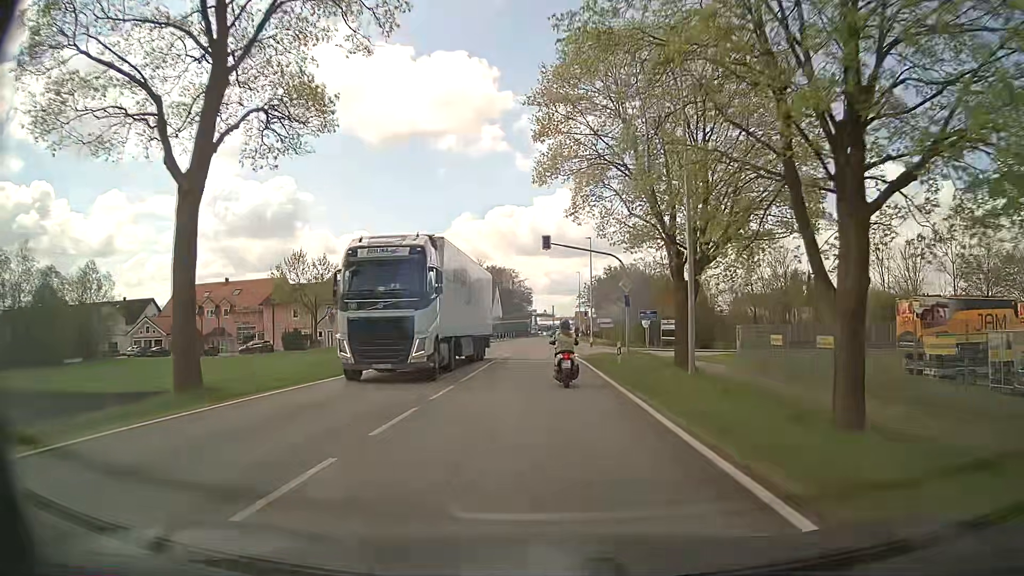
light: Day
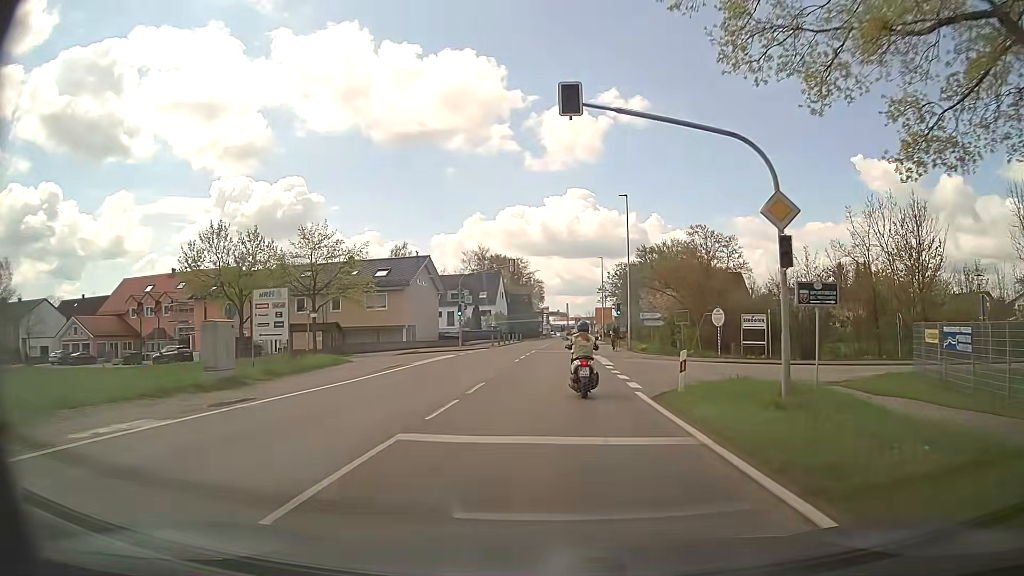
(-0.2, +21.1) m; -1°
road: secondary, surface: asphalt
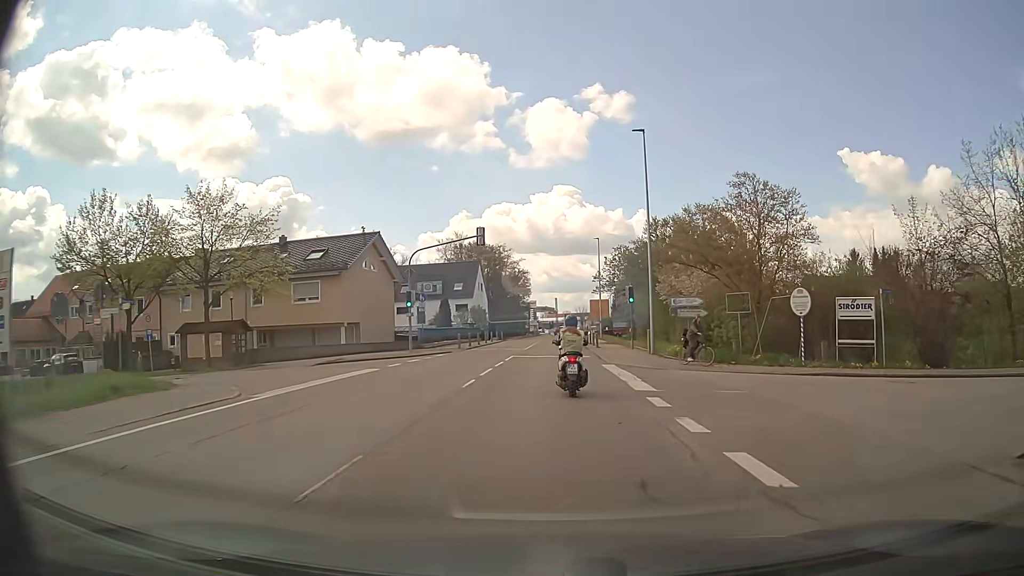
(+0.3, +14.2) m; +1°
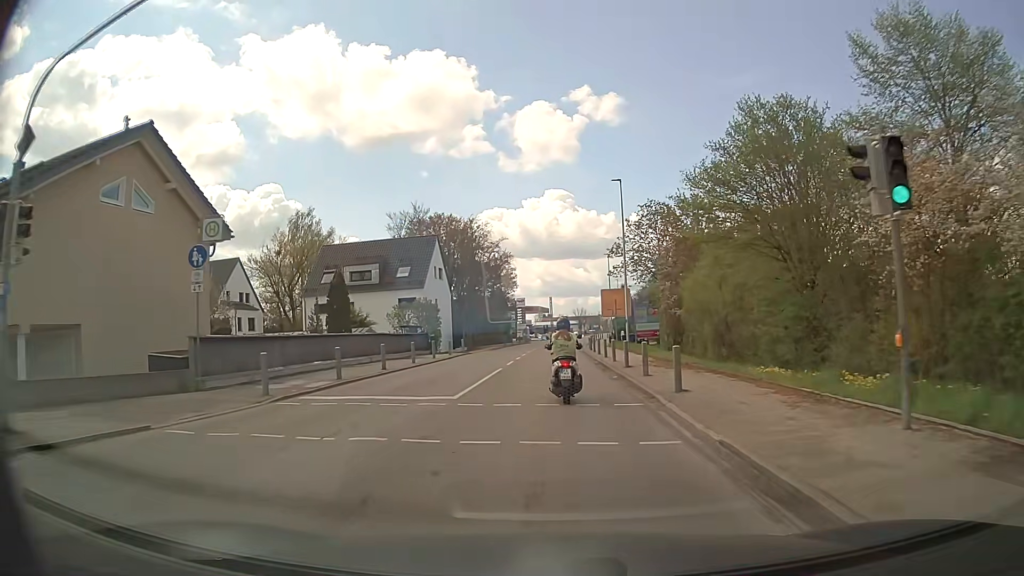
(+0.4, +28.5) m; 0°
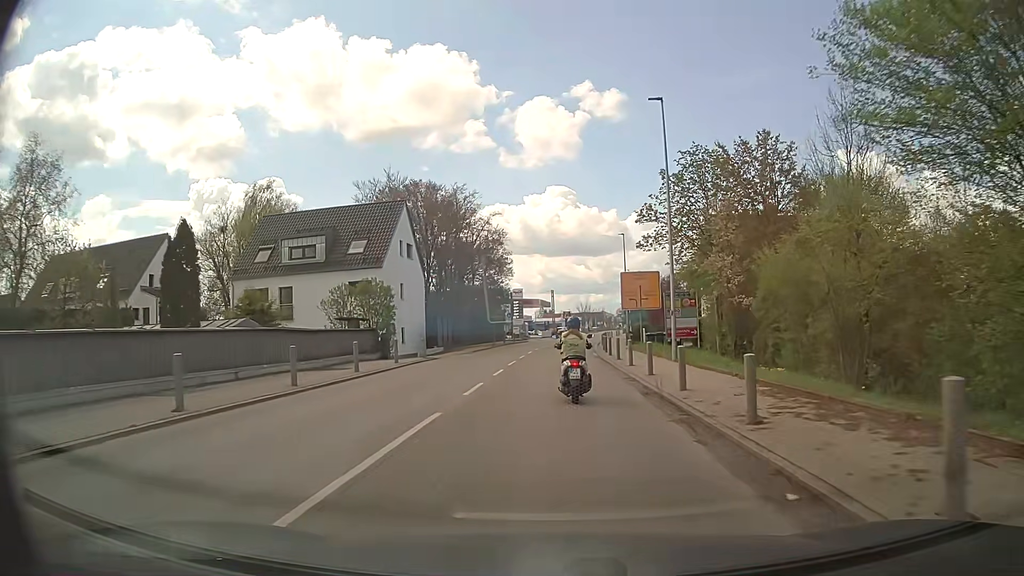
(+0.1, +14.4) m; 0°
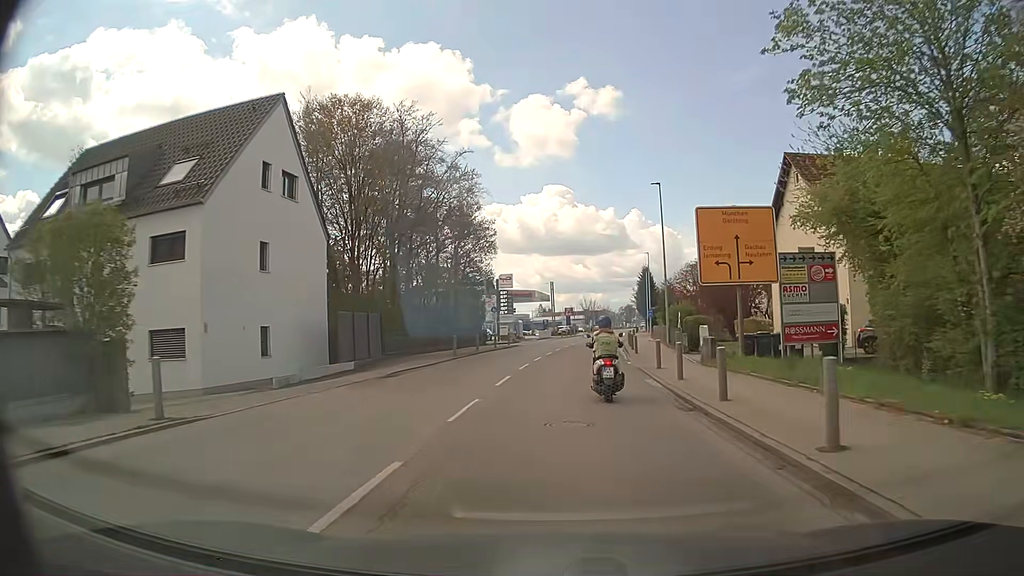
(0.0, +22.1) m; 0°
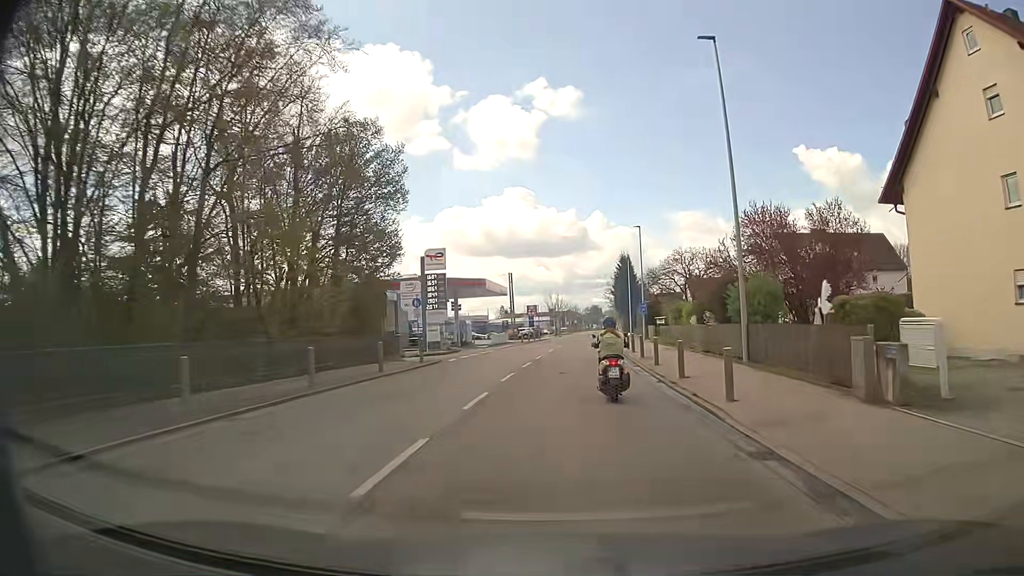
(+0.6, +22.5) m; +4°
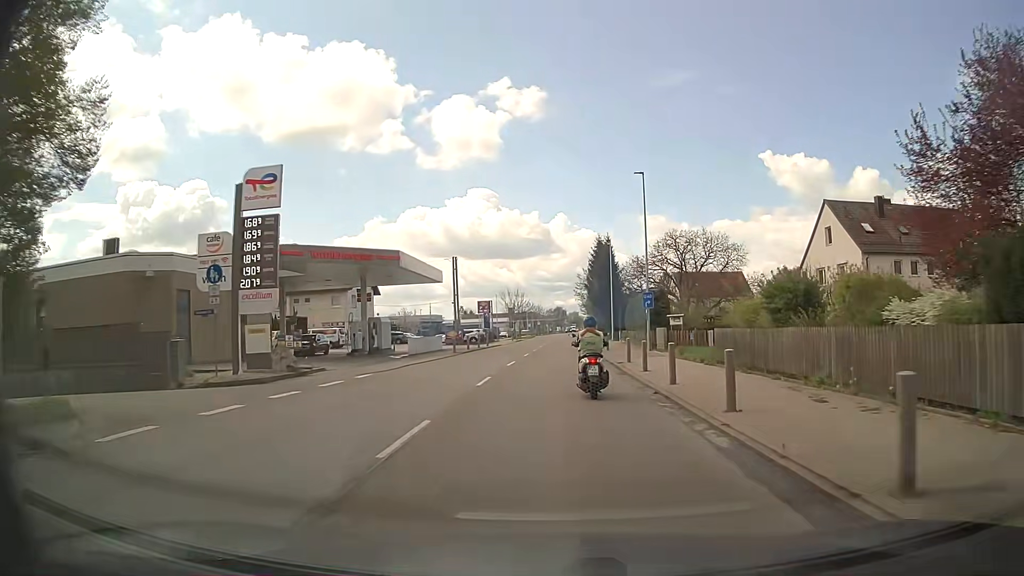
(+0.5, +22.5) m; +3°
(0, +10) (0, +20) (+1, +30) (+1, +40) (+1, +50) (+1, +60) (+2, +70) (+2, +80) (+2, +90) (+3, +100) m
